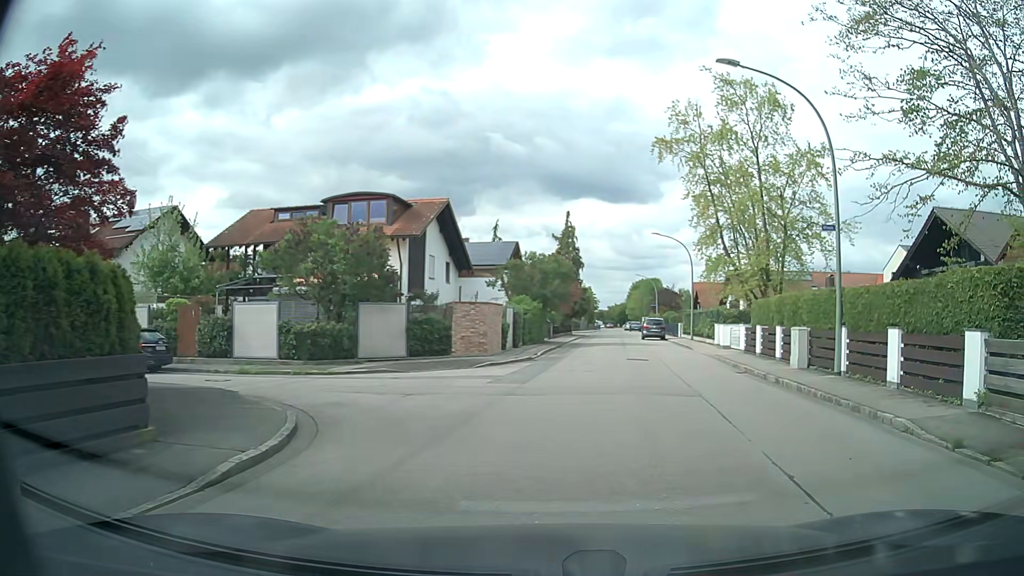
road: residential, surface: asphalt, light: Day
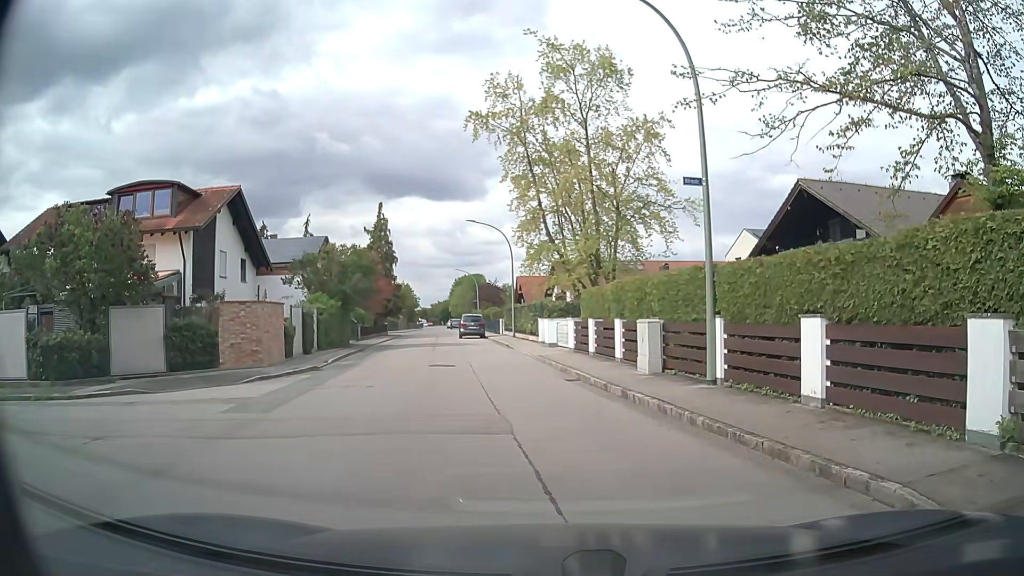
(+0.7, +4.7) m; +14°
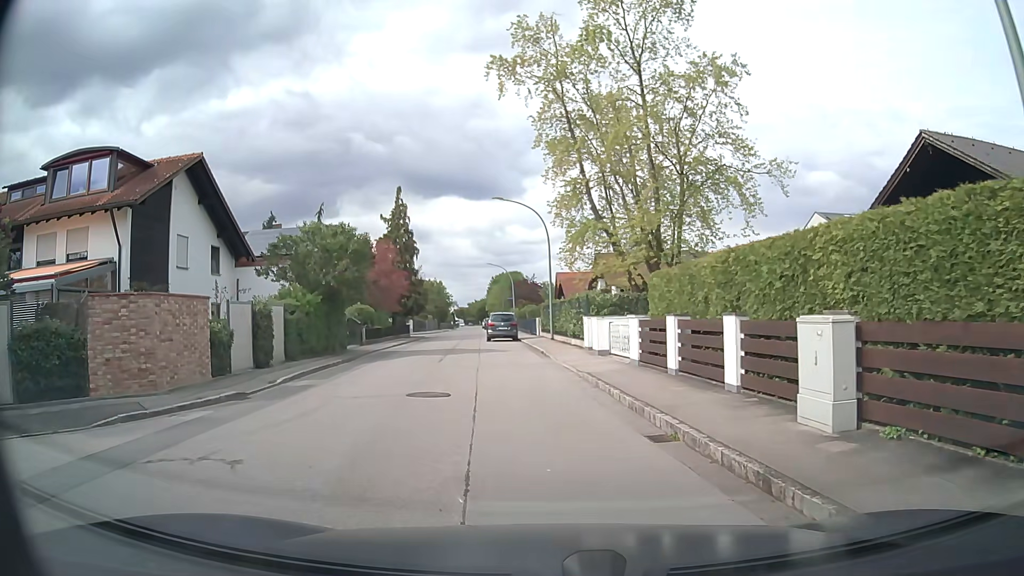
(-0.3, +8.1) m; -5°
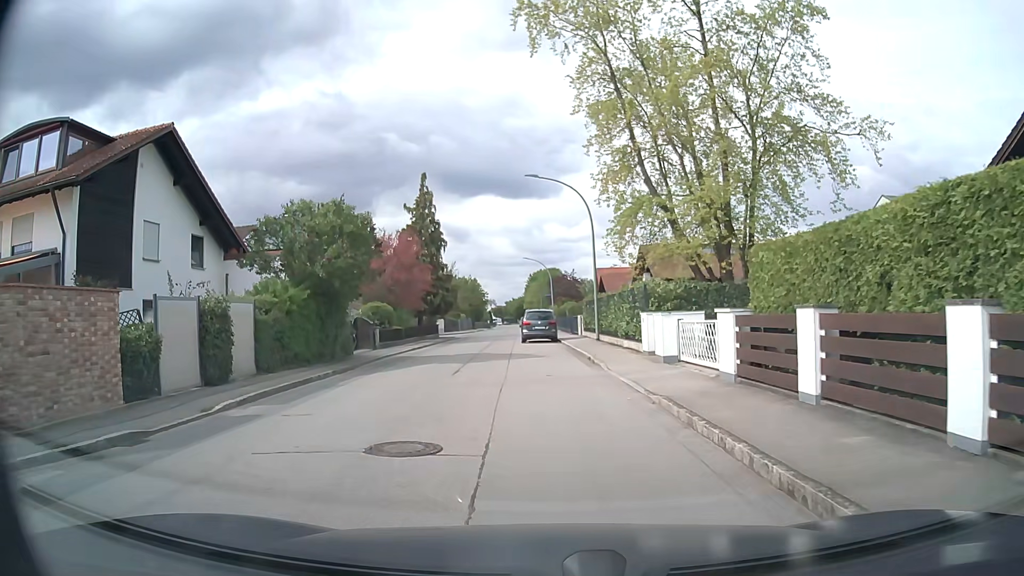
(-0.1, +5.4) m; -2°
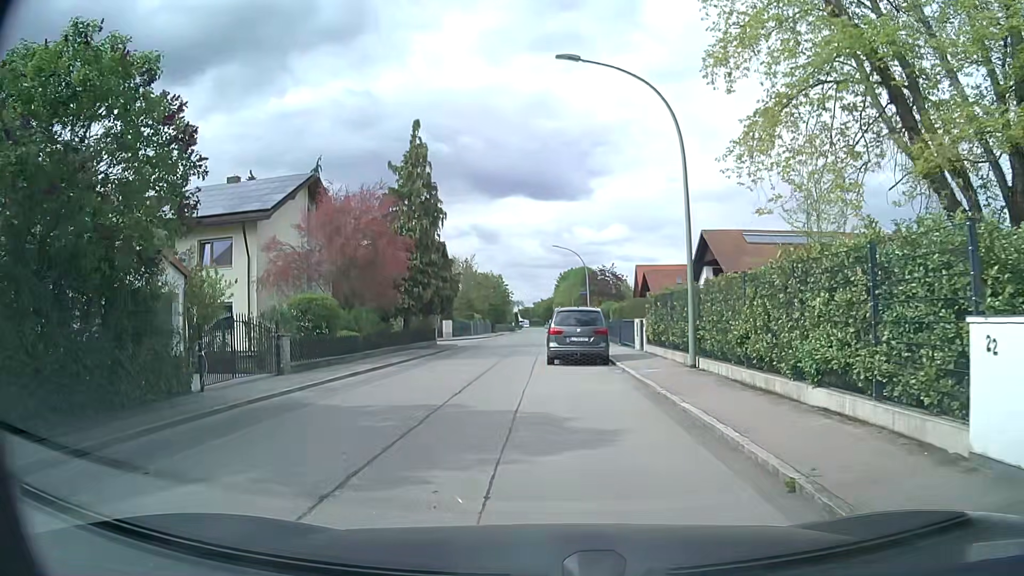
(-0.4, +14.6) m; -3°
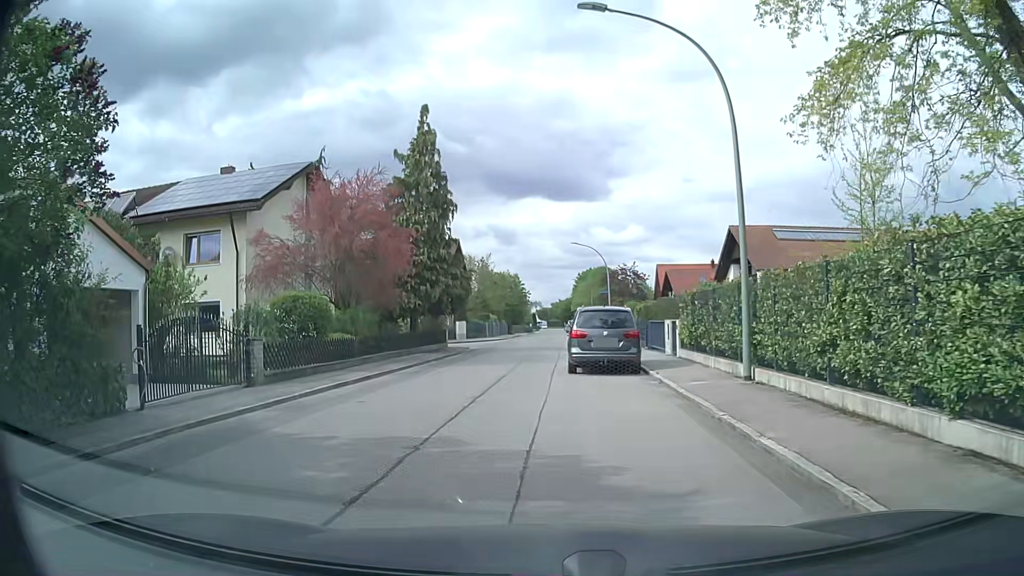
(0.0, +2.9) m; -2°
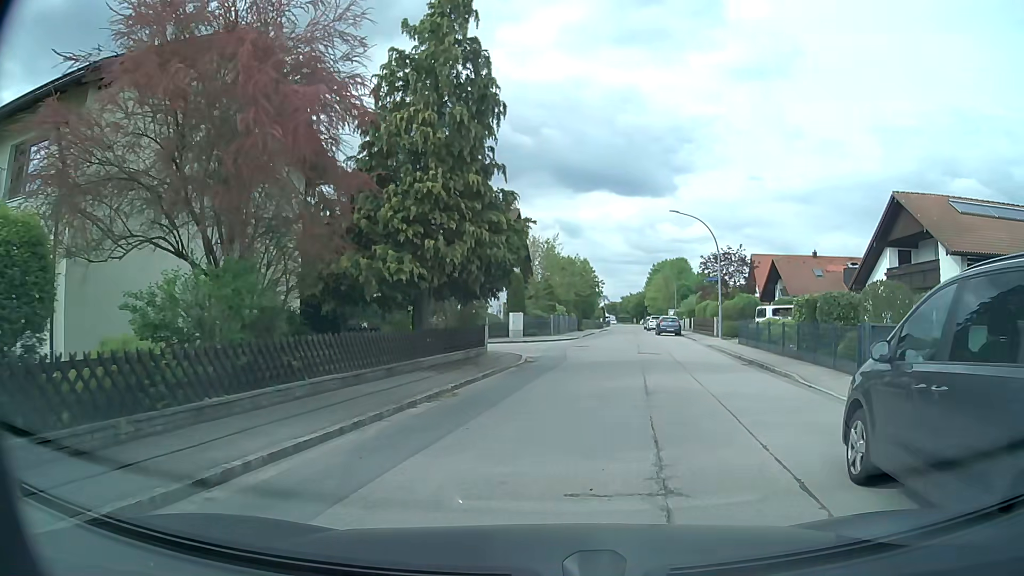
(-1.1, +15.0) m; -6°
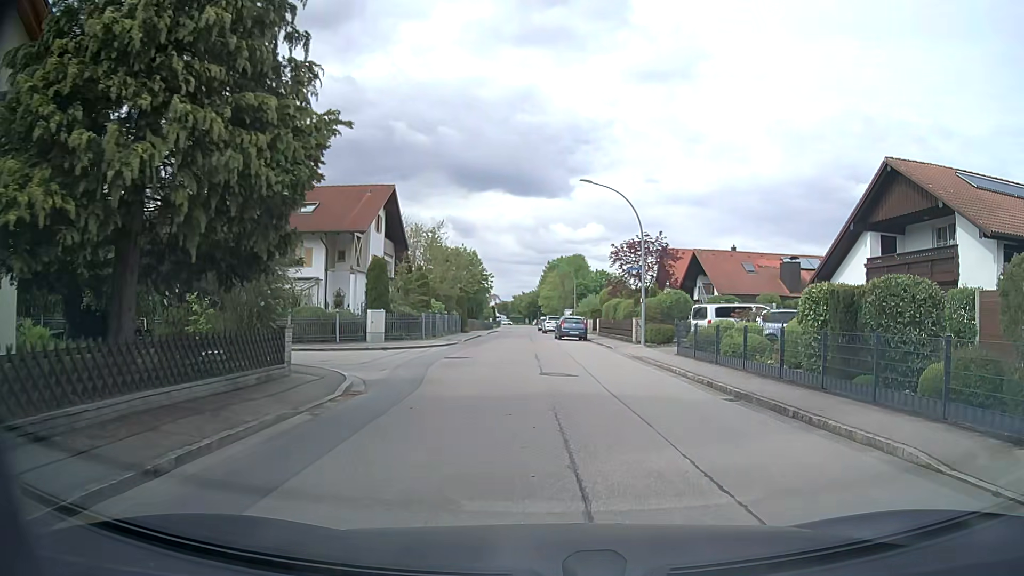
(+0.9, +9.5) m; +10°
